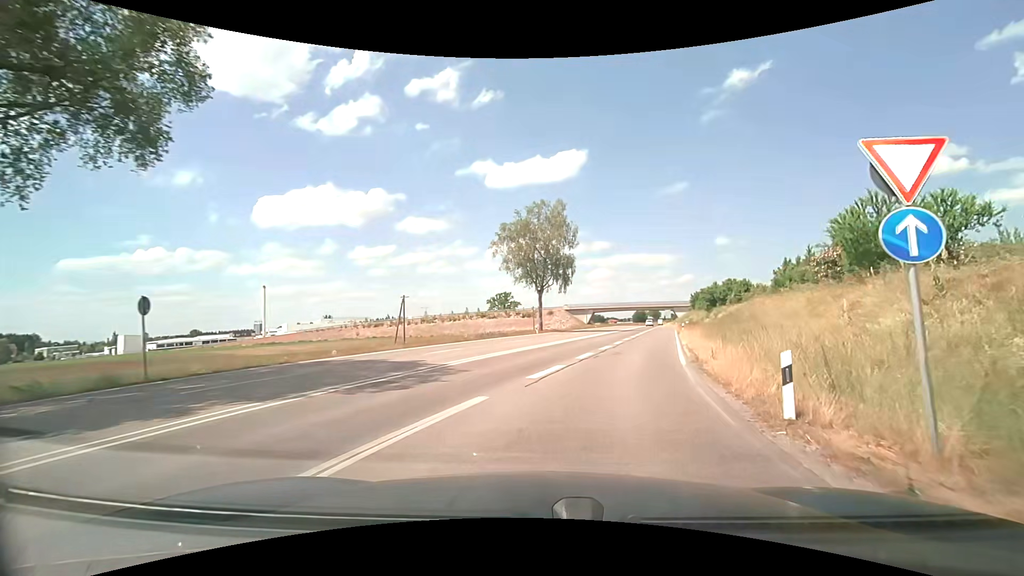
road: trunk_link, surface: asphalt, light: Day
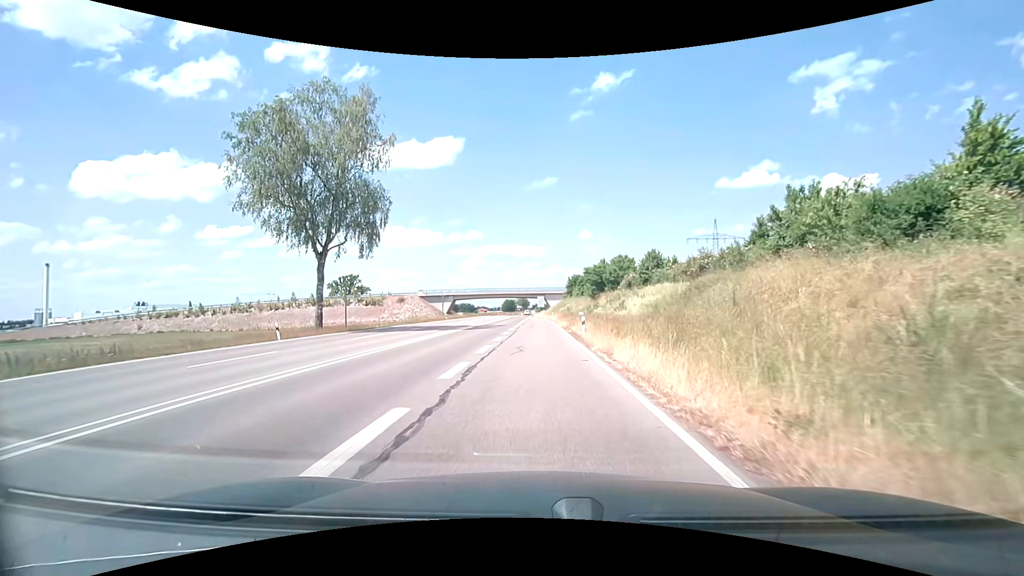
(+6.3, +31.0) m; +14°
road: trunk
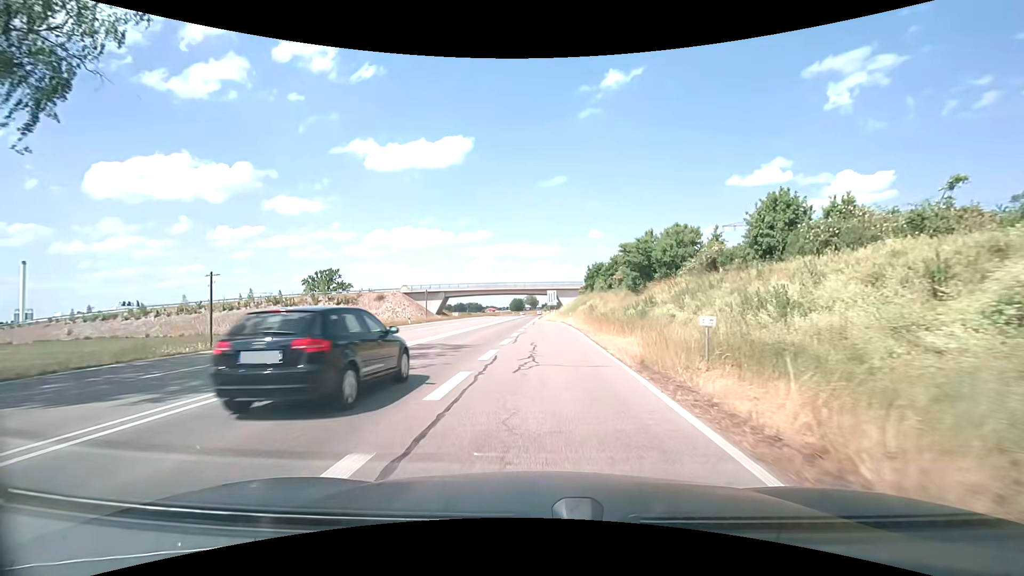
(0.0, +26.3) m; -1°
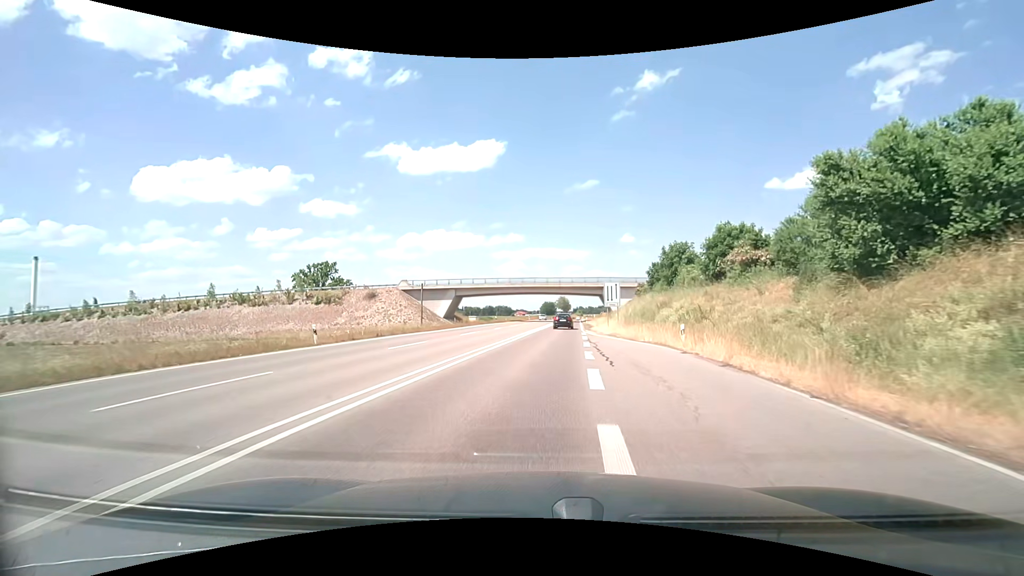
(-1.5, +28.8) m; -4°
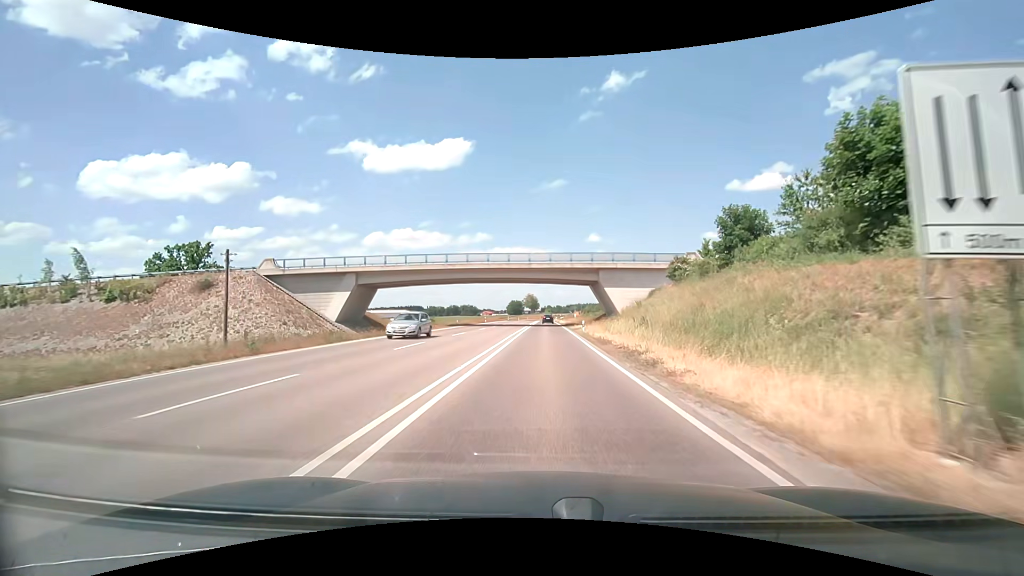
(+1.2, +36.5) m; +4°
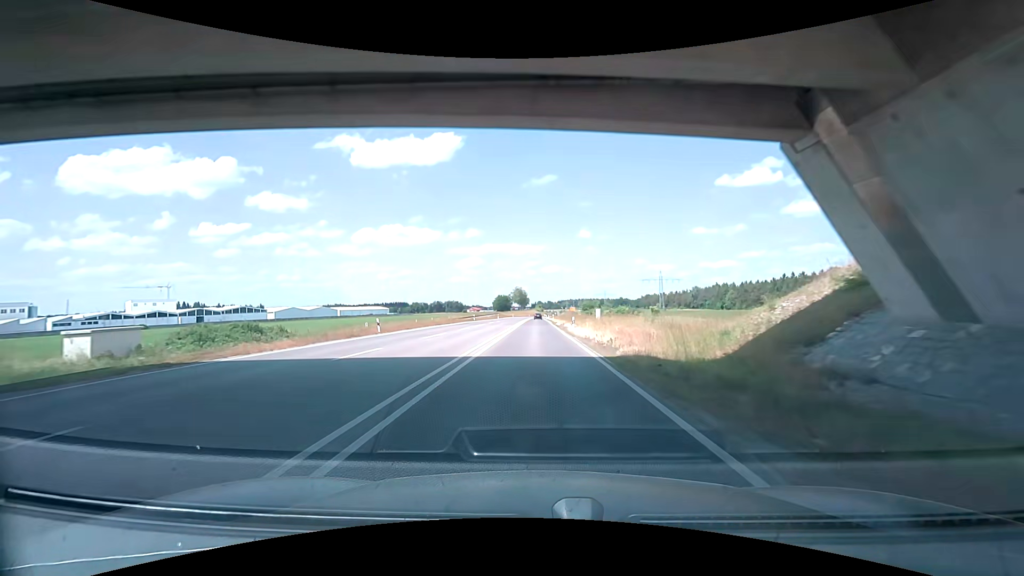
(+1.0, +53.4) m; +1°
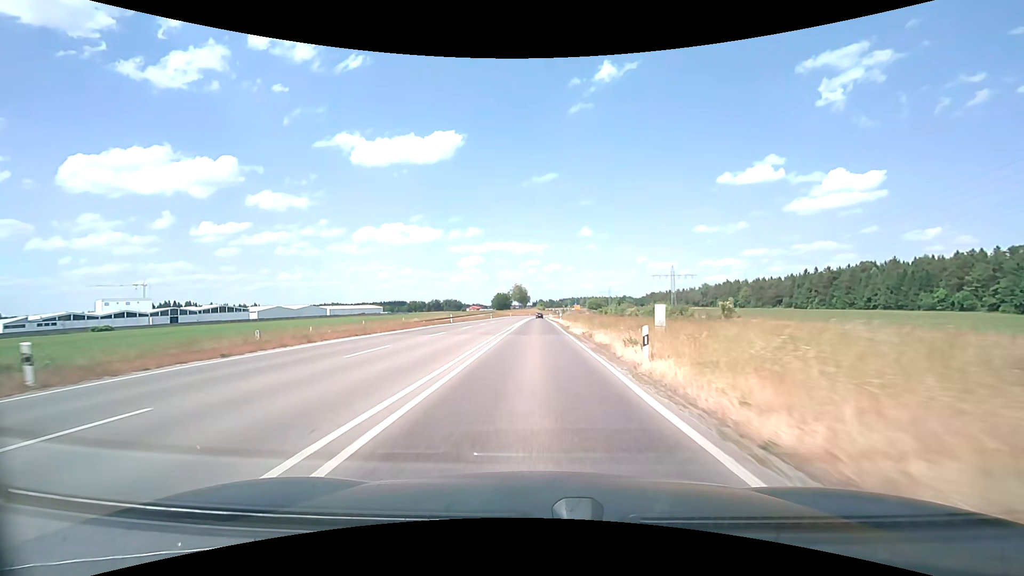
(-0.1, +23.2) m; 0°
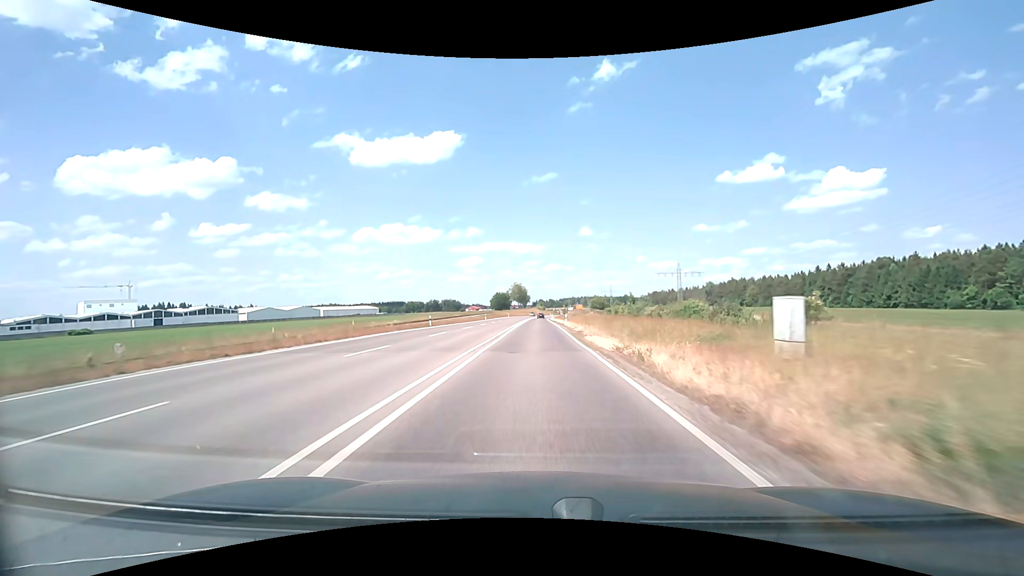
(0.0, +11.9) m; 0°
(0, +10) (0, +20) (0, +30) (0, +40) (0, +50) (0, +60) (0, +70) (0, +80) (0, +90) (0, +100) m
